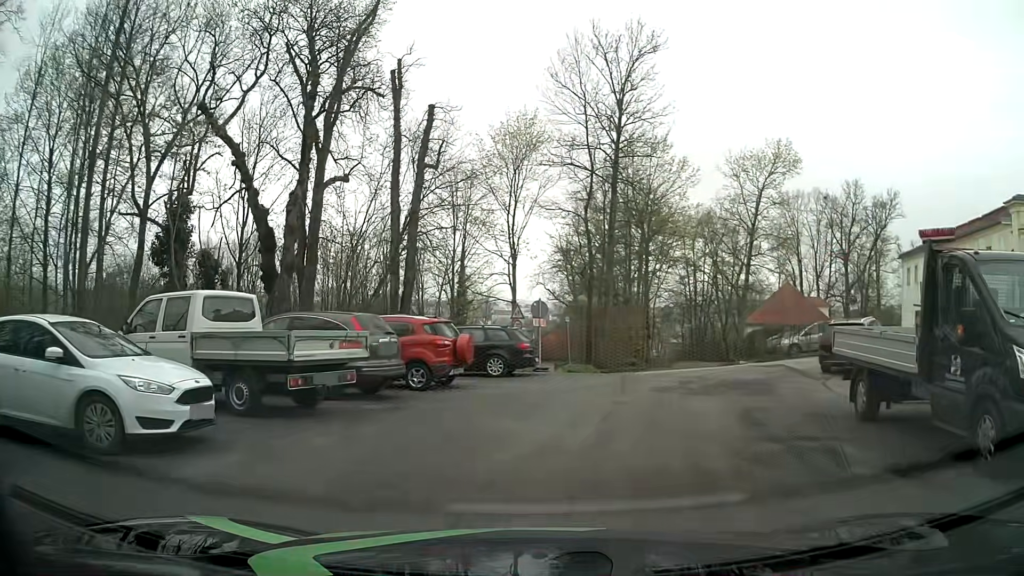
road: service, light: Day
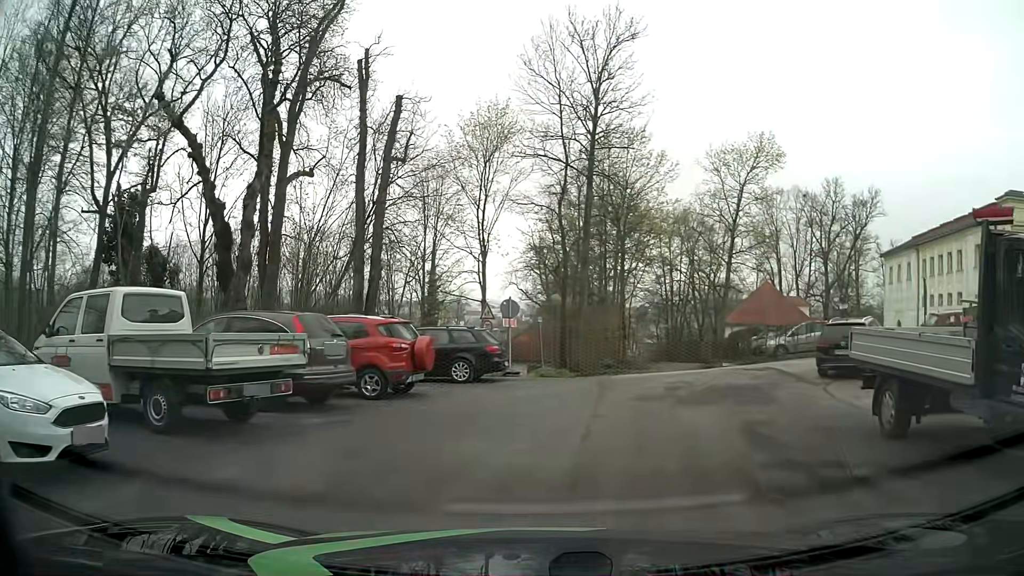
(+0.1, +1.6) m; +3°
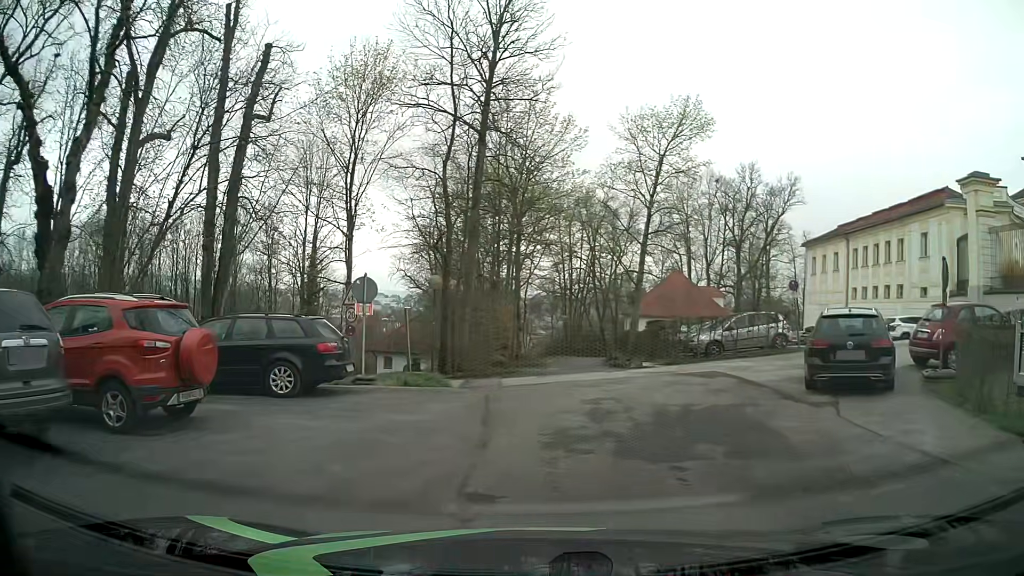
(+0.4, +5.5) m; +11°
